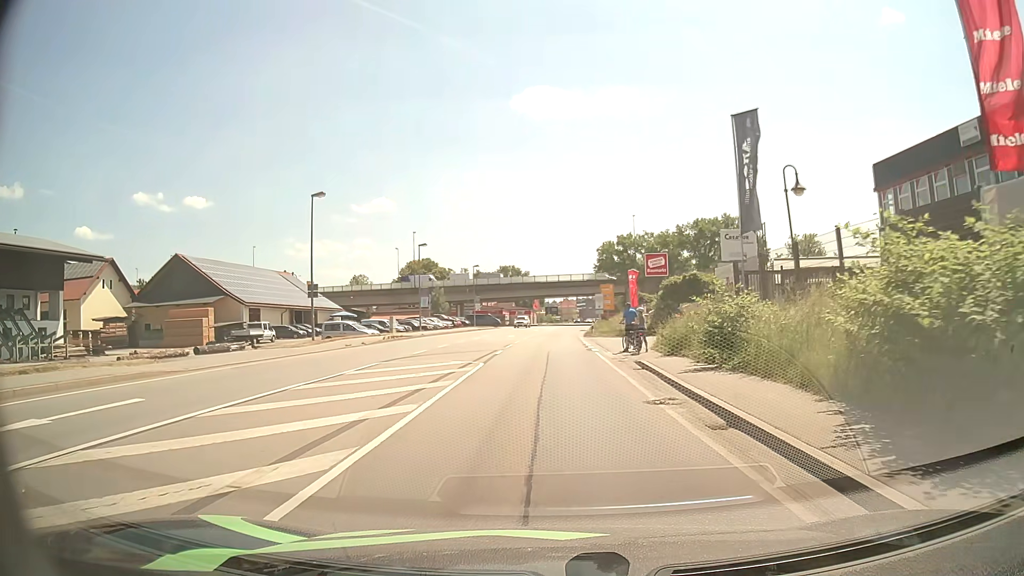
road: primary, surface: asphalt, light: Day
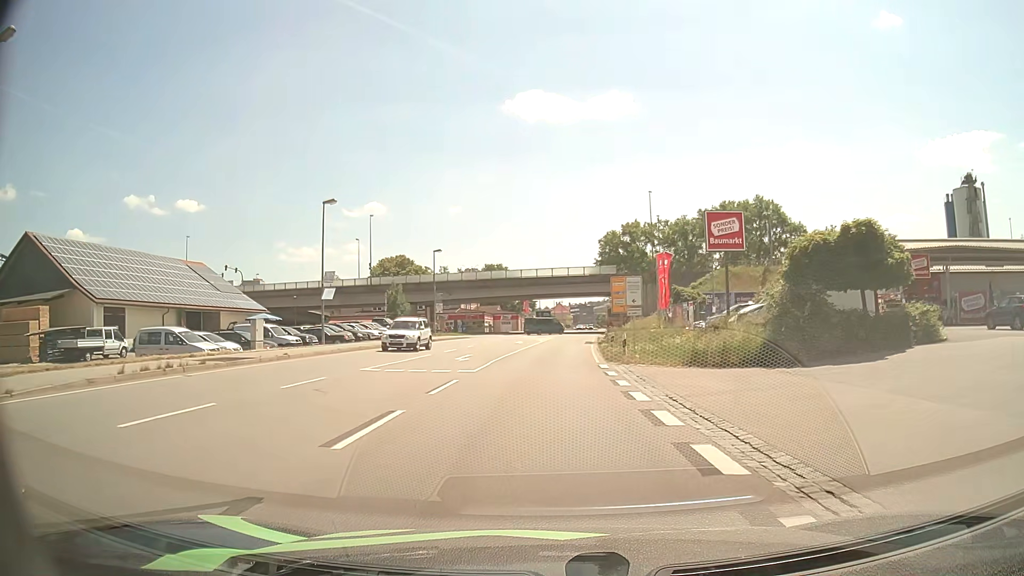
(+0.1, +25.1) m; 0°
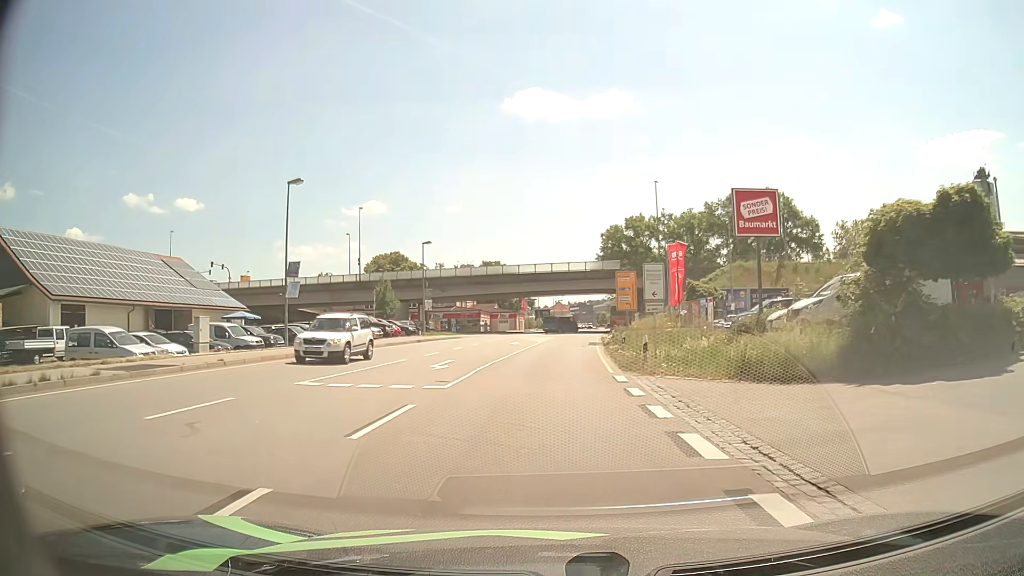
(0.0, +5.3) m; 0°
